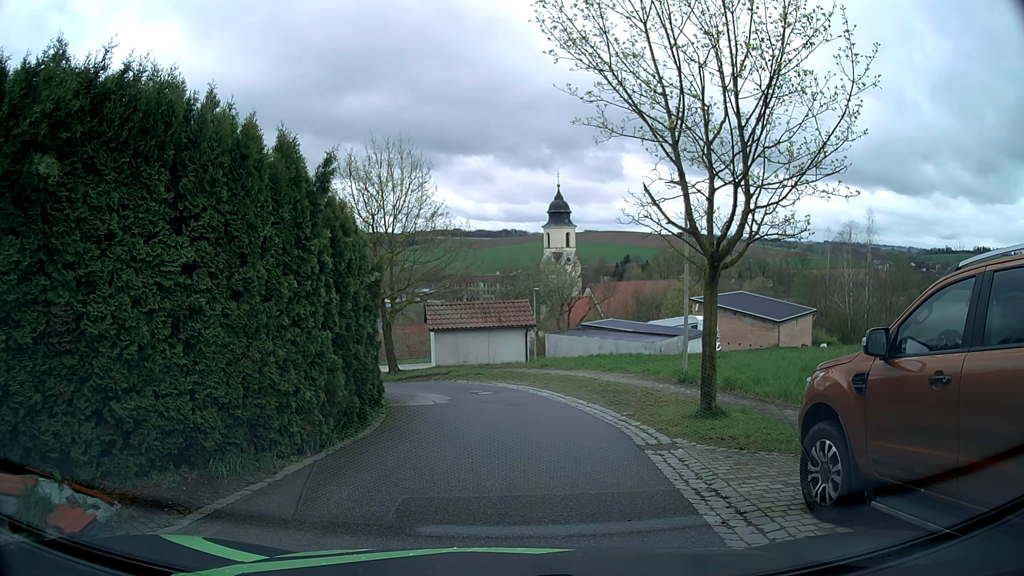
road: residential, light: Day
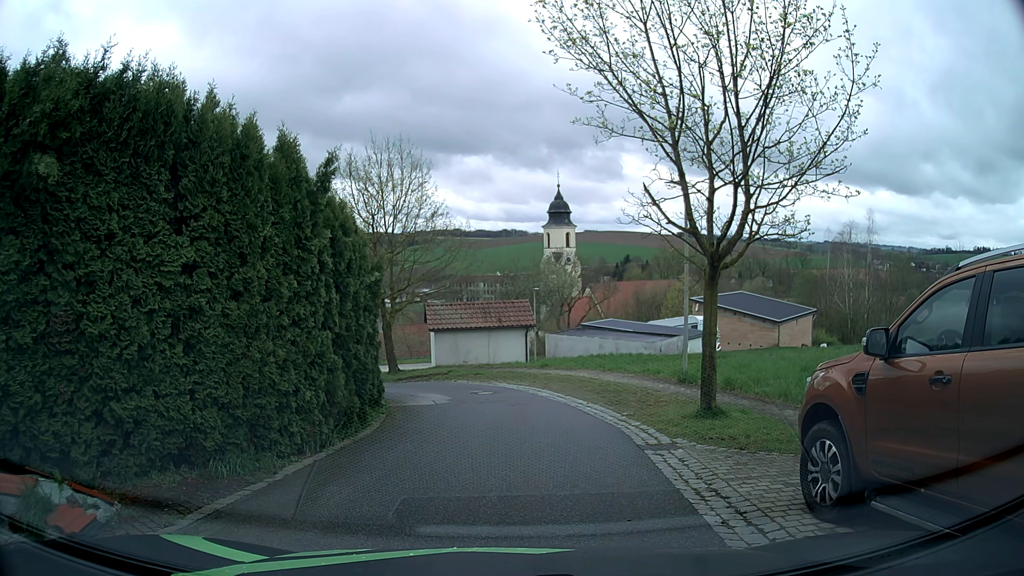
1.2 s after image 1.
(0.0, 0.0) m; 0°
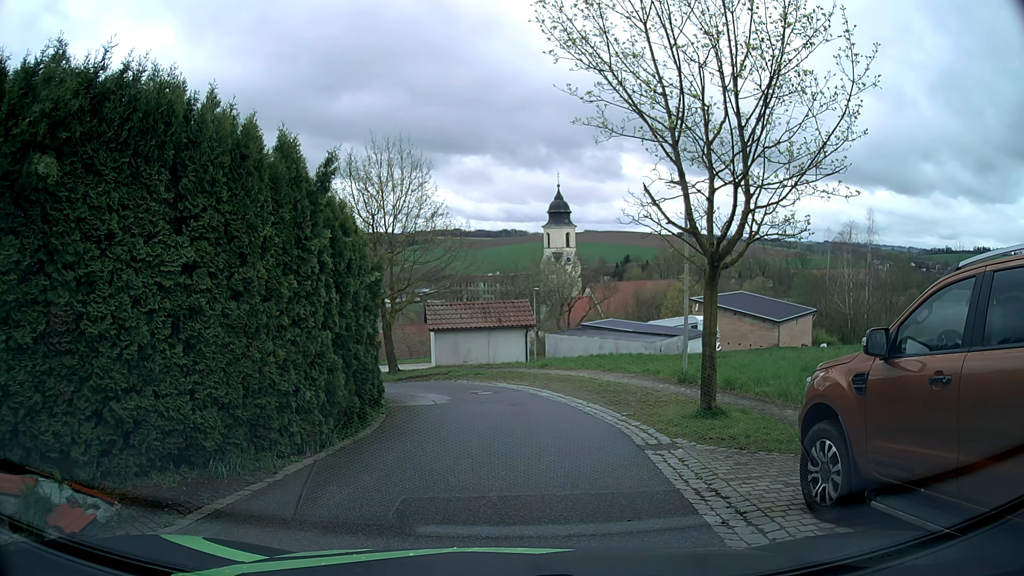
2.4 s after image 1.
(0.0, 0.0) m; 0°
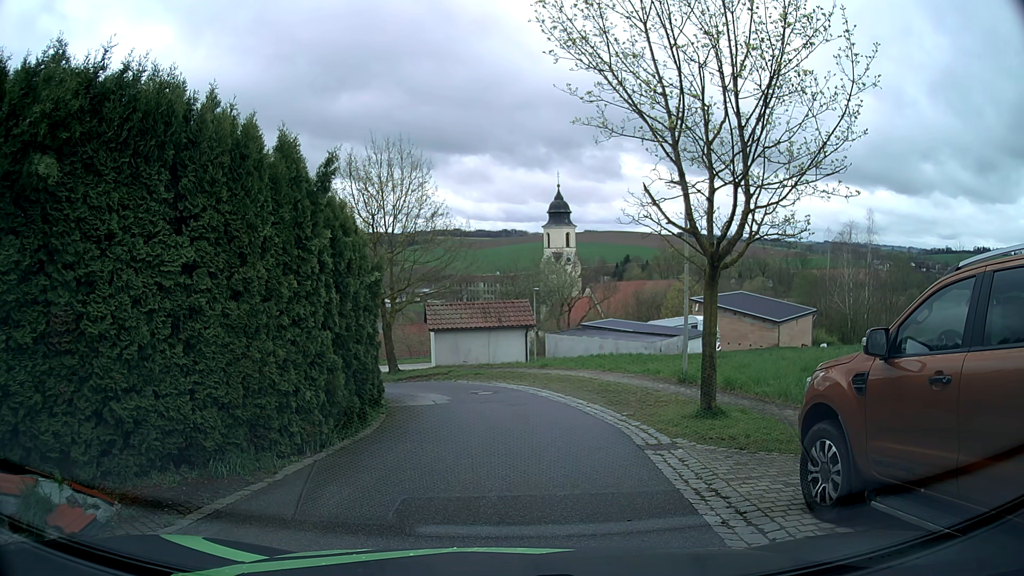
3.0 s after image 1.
(0.0, 0.0) m; 0°
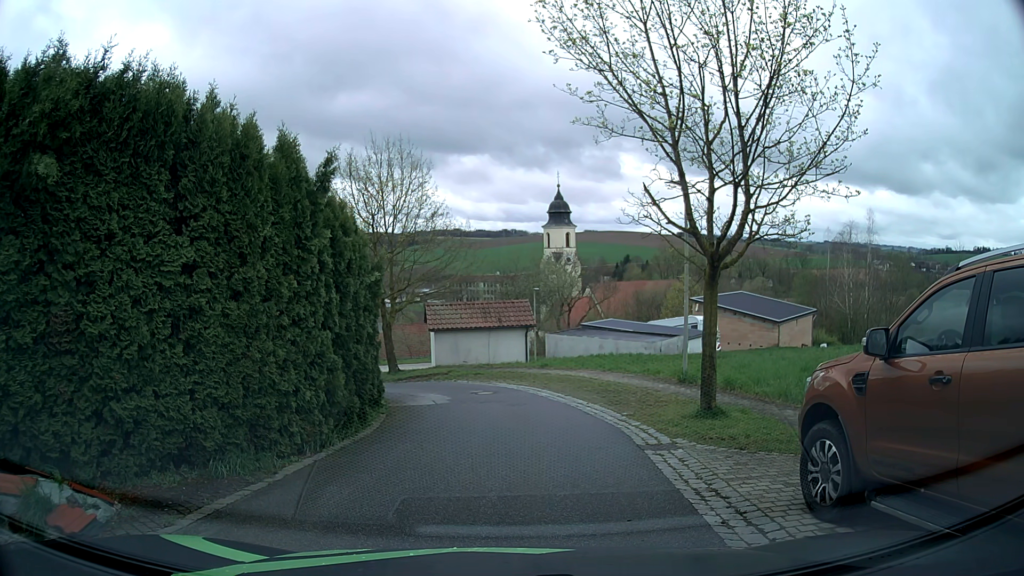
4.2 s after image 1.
(0.0, 0.0) m; 0°
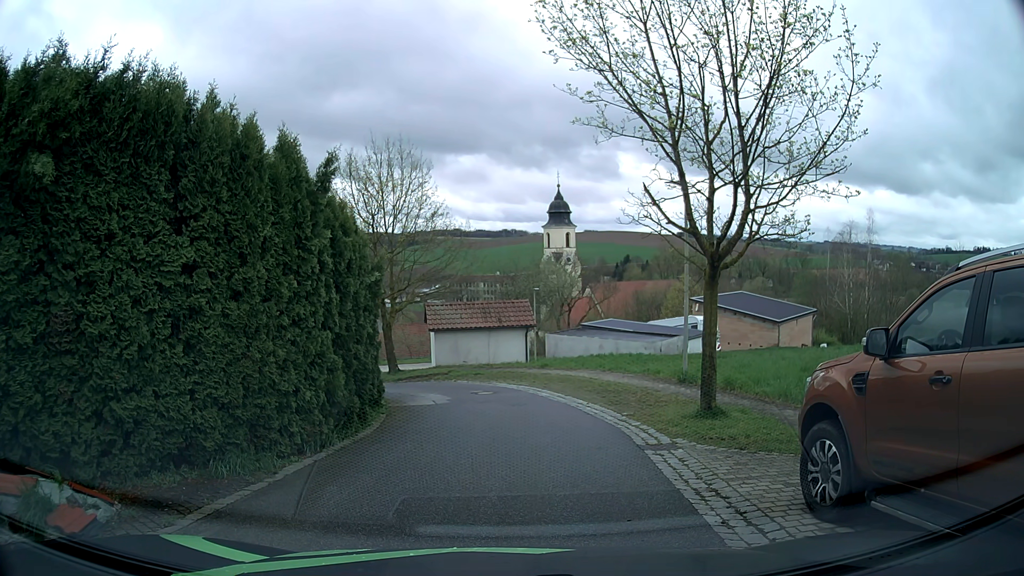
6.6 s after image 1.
(0.0, 0.0) m; 0°
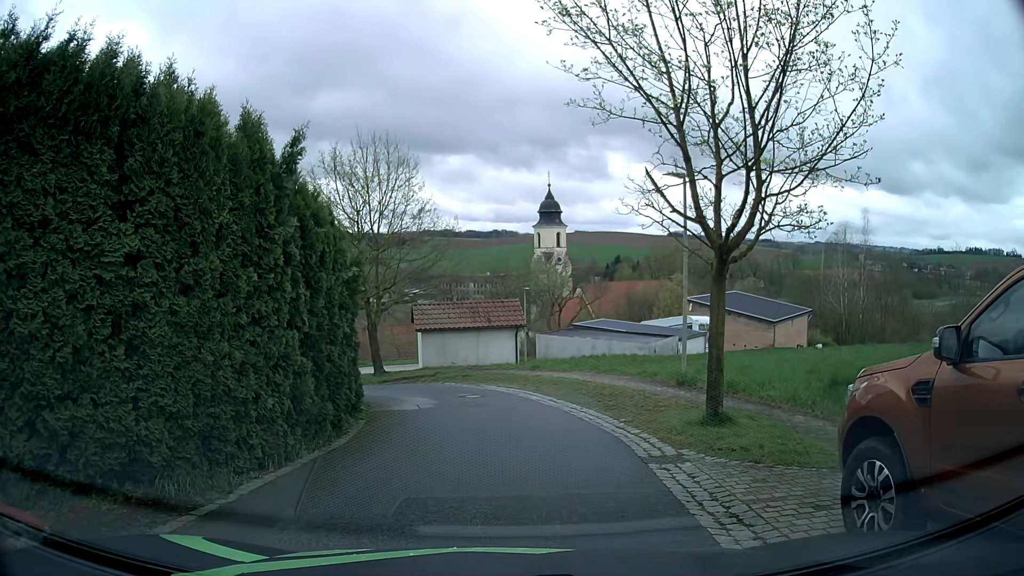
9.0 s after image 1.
(0.0, +1.0) m; +3°
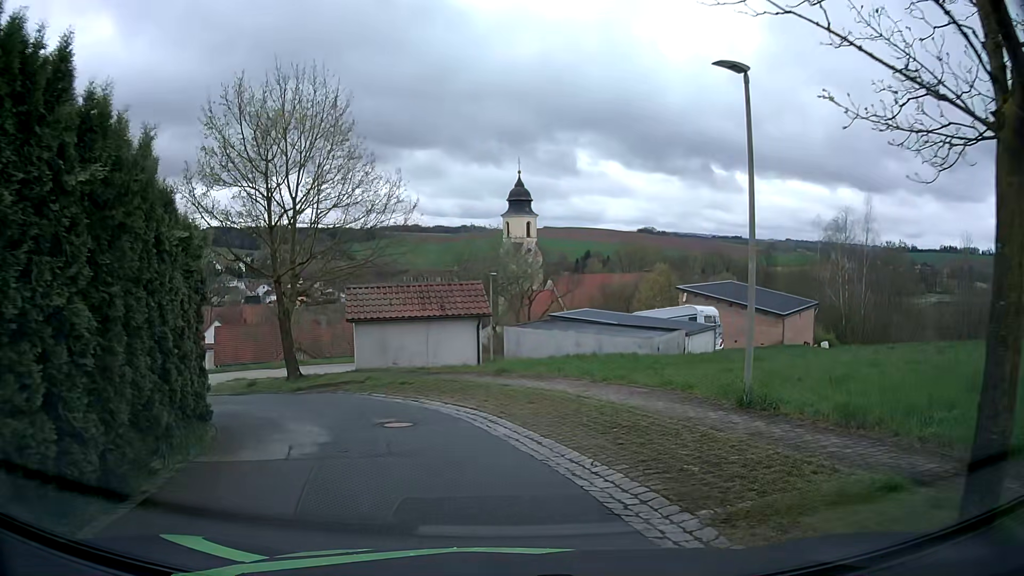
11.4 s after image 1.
(0.0, +7.1) m; +1°
(-1, +10) (-7, +17) (-17, +17) (-25, +12) (-33, +5) (-40, -2) (-47, -9) (-54, -16) (-61, -23) (-68, -30) m
